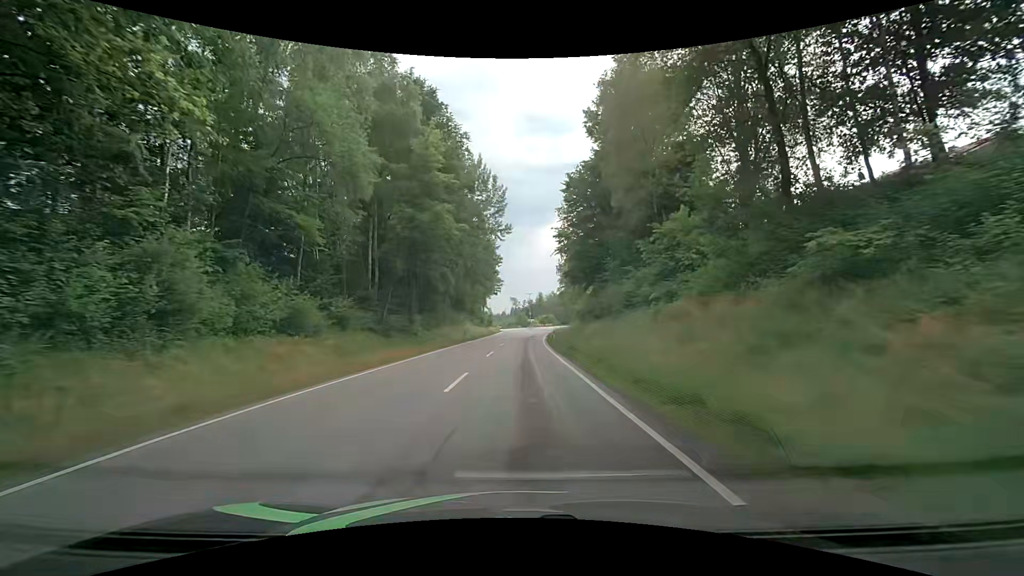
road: tertiary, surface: asphalt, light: Day
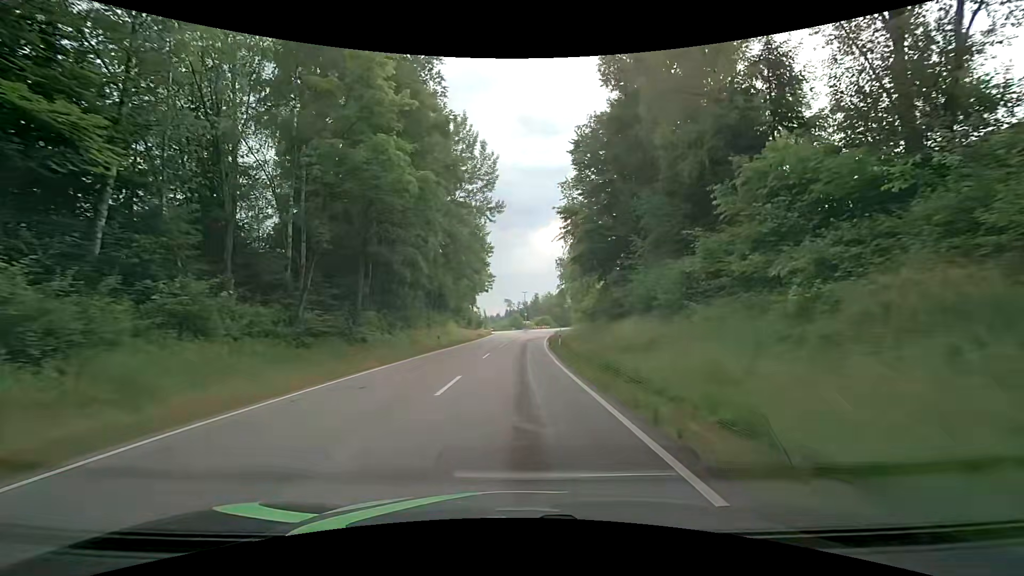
(0.0, +12.4) m; 0°
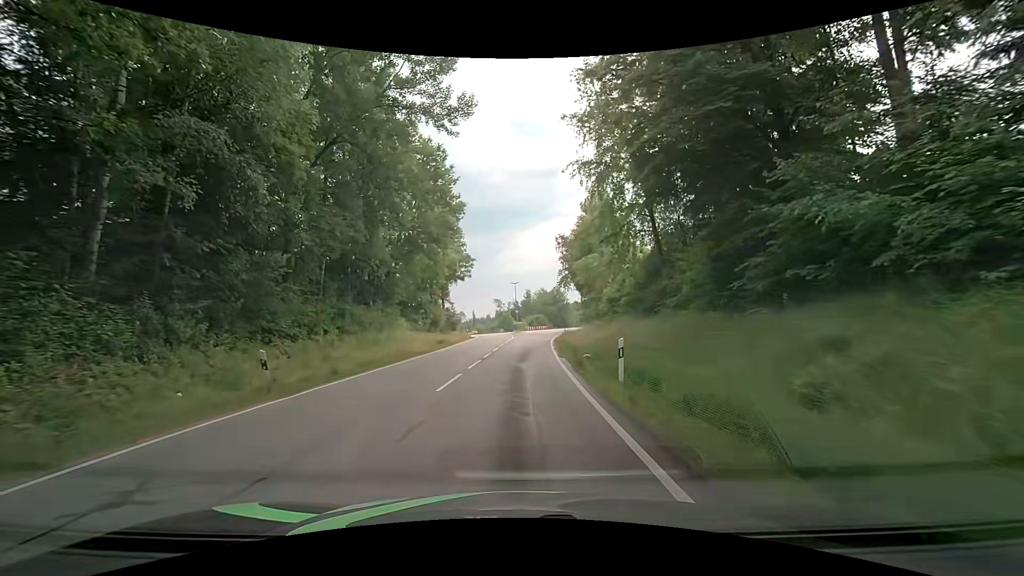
(+0.3, +23.1) m; +1°
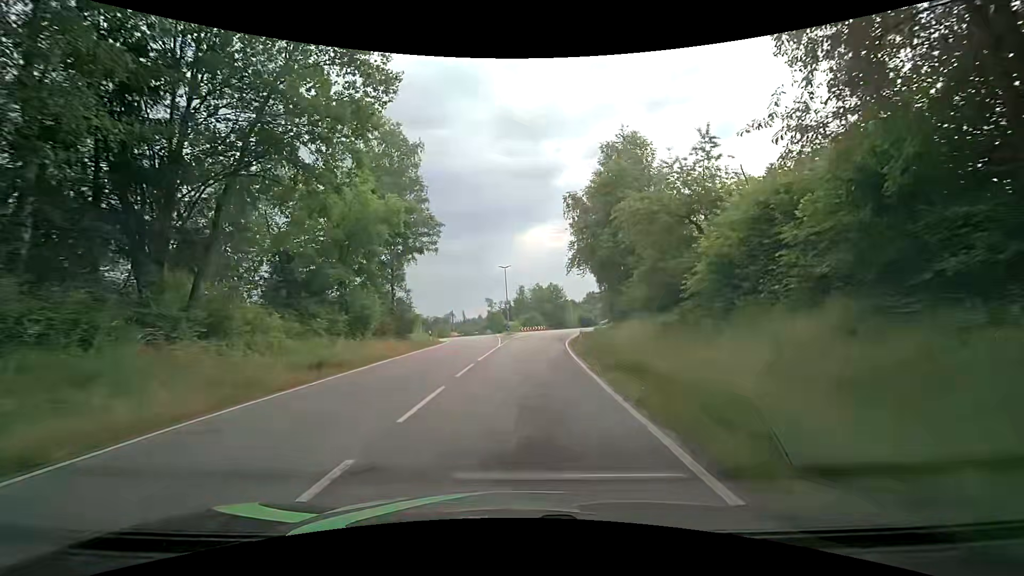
(+0.1, +21.7) m; +1°
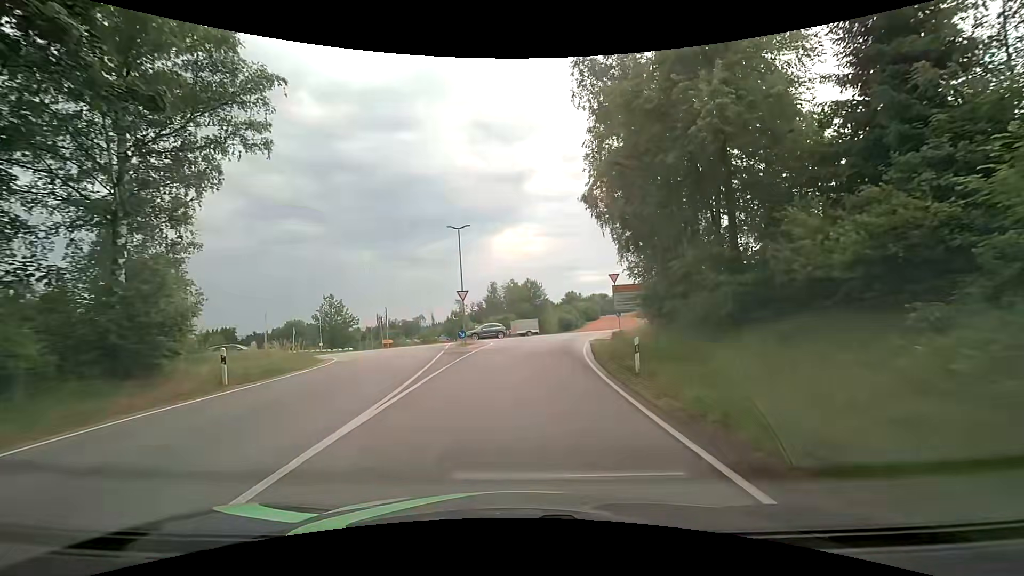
(+0.3, +25.1) m; +3°
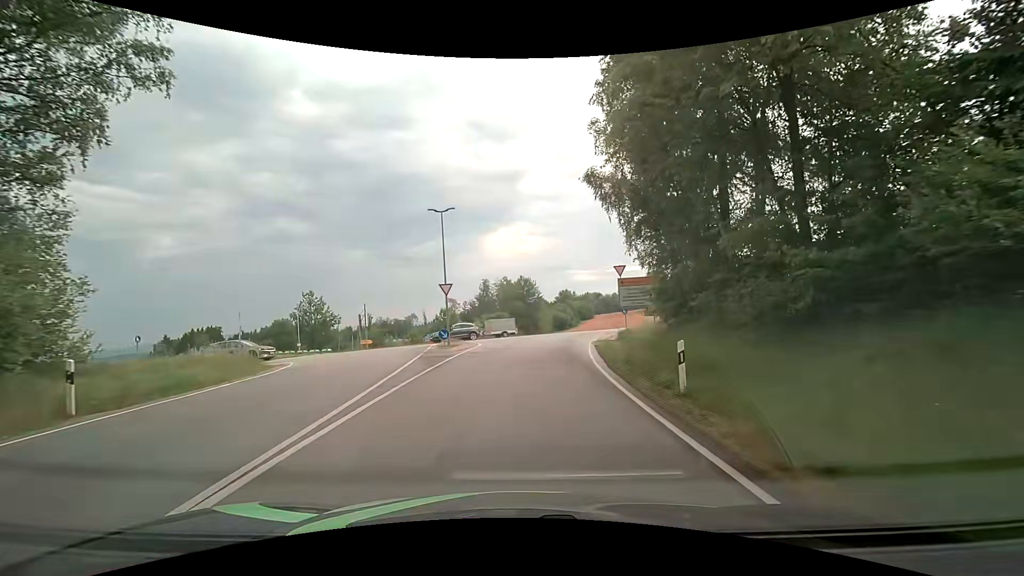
(0.0, +4.6) m; 0°
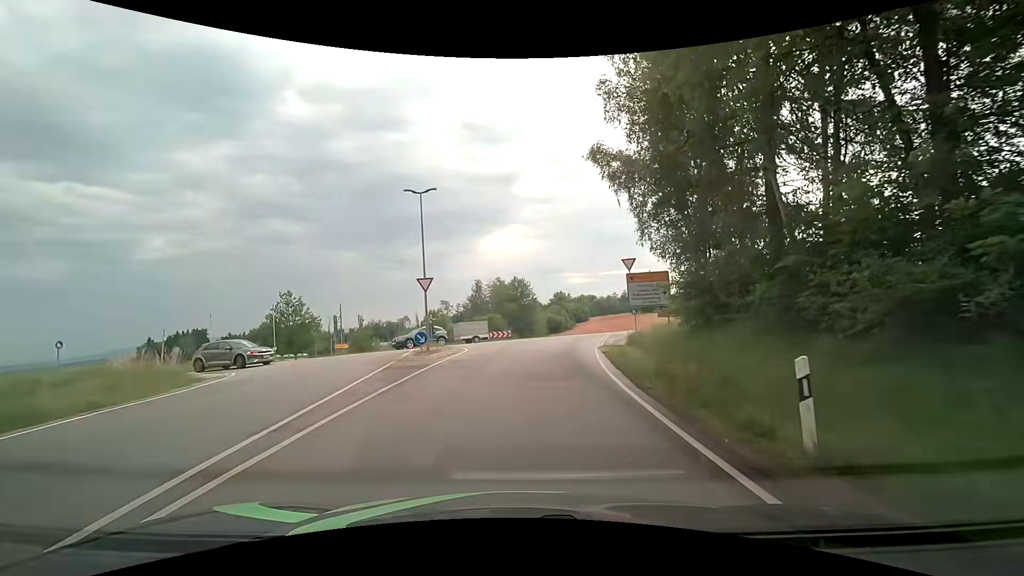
(0.0, +4.5) m; +1°
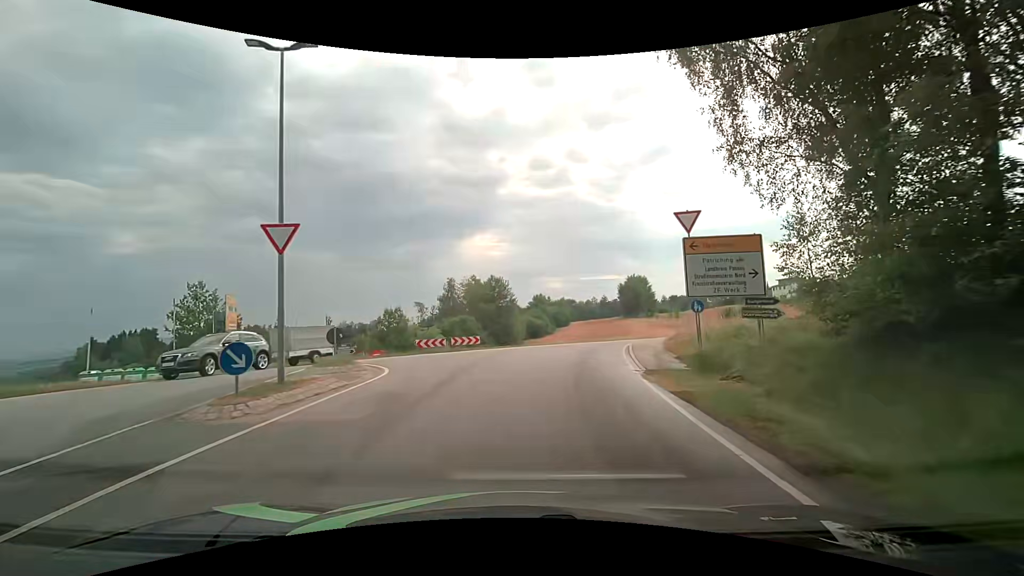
(+0.3, +12.9) m; +4°
(0, +10) (+2, +20) (+4, +29) (+11, +37) (+19, +43) (+27, +49) (+35, +55) (+42, +62) (+47, +71) (+52, +79) m
